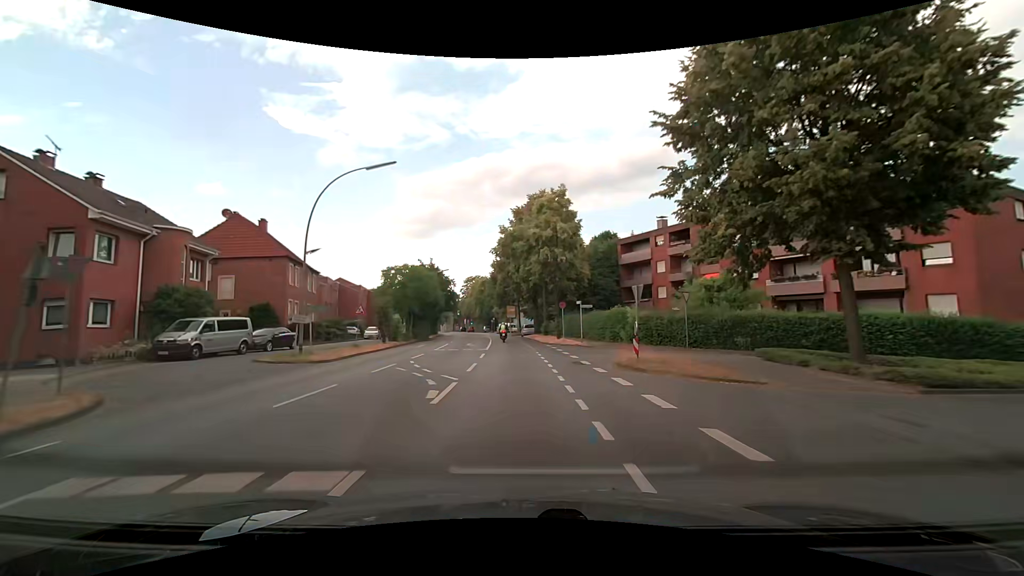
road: secondary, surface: asphalt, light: Day
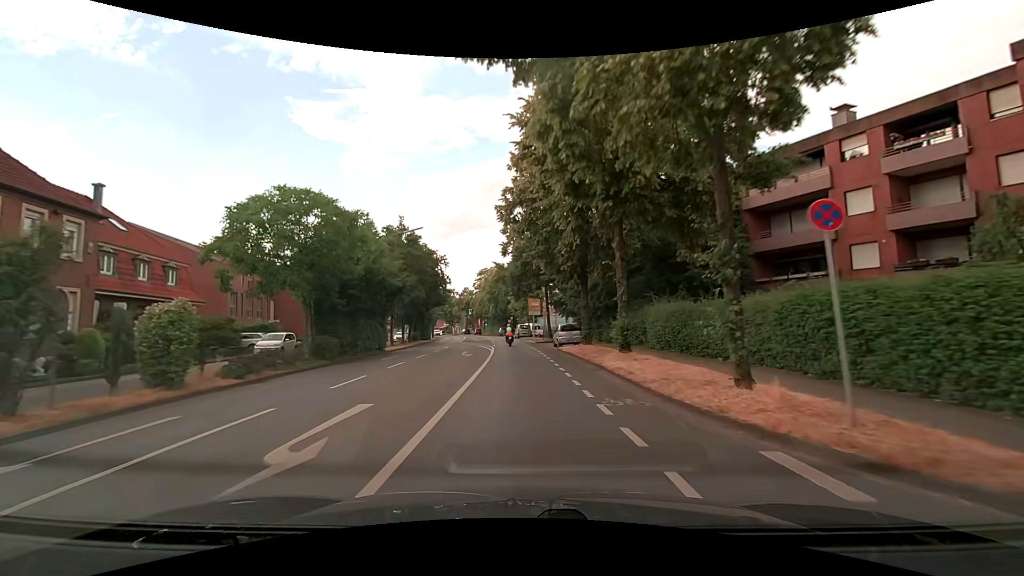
(-0.7, +29.2) m; -3°
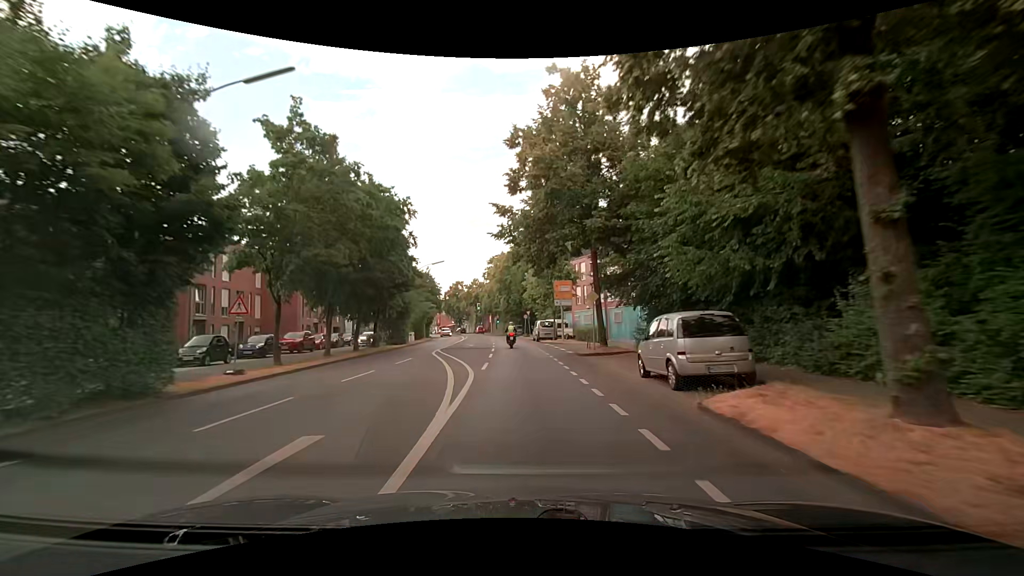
(-0.2, +23.0) m; -1°
(0, +10) (0, +20) (-1, +30) (-1, +40) (-2, +50) (-3, +60) (-4, +70) (-5, +80) (-7, +90) (-8, +100) m
